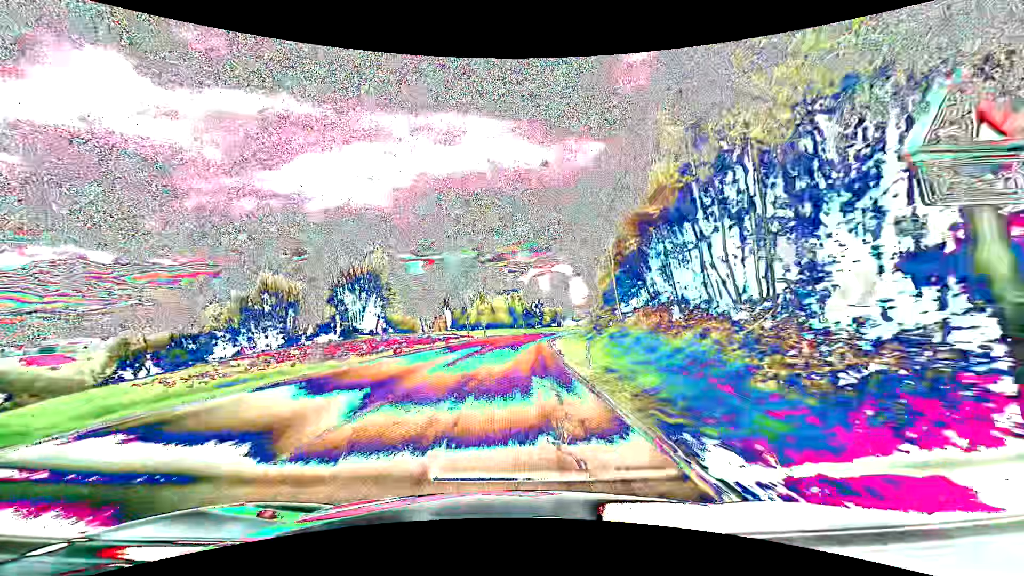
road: primary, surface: asphalt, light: Day
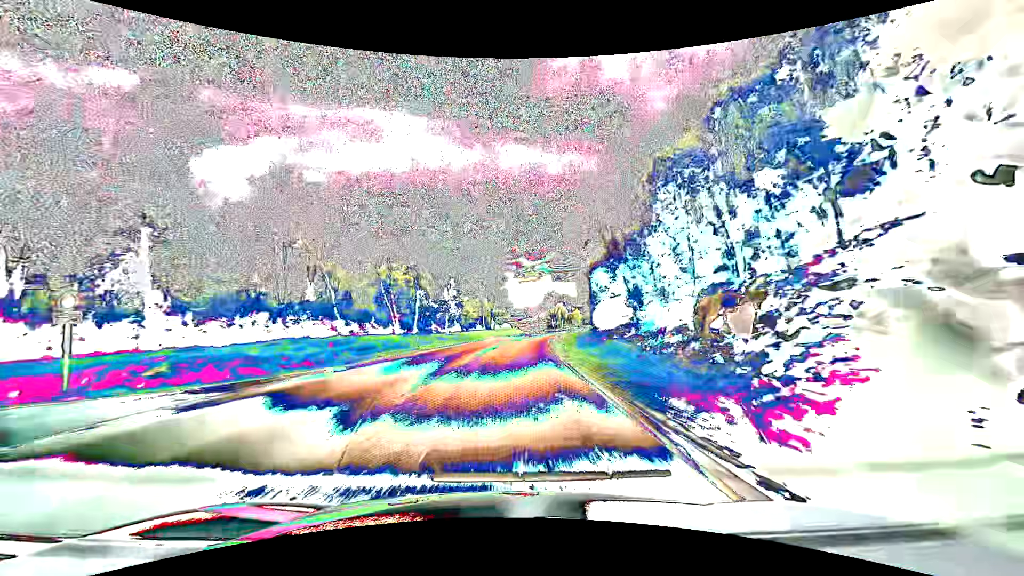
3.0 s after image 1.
(+5.6, +78.8) m; +9°
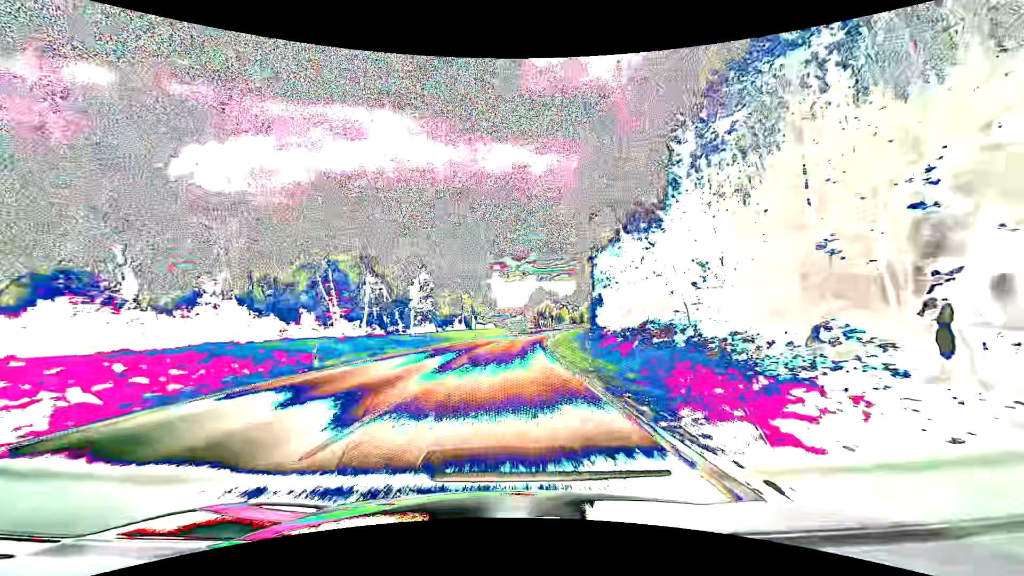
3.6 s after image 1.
(+0.2, +15.8) m; +2°
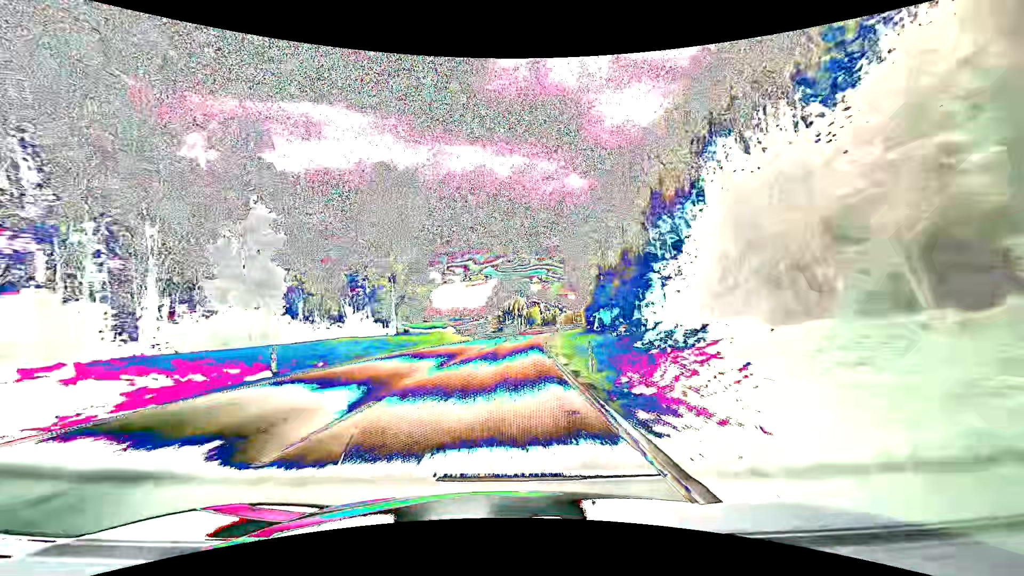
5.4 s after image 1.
(+1.9, +47.4) m; +4°
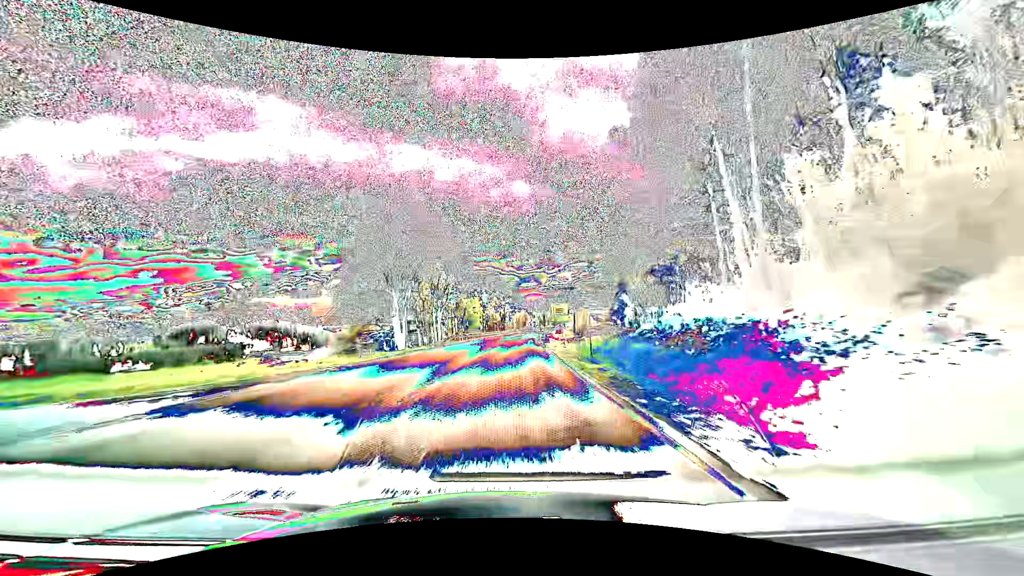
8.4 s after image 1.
(+4.6, +78.9) m; +7°
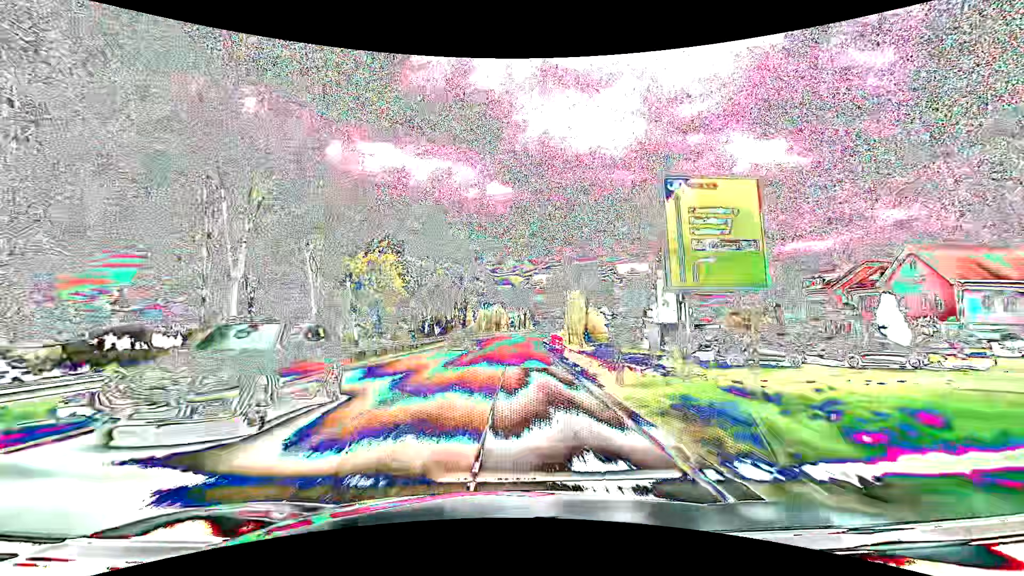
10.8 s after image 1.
(+2.0, +63.1) m; +3°
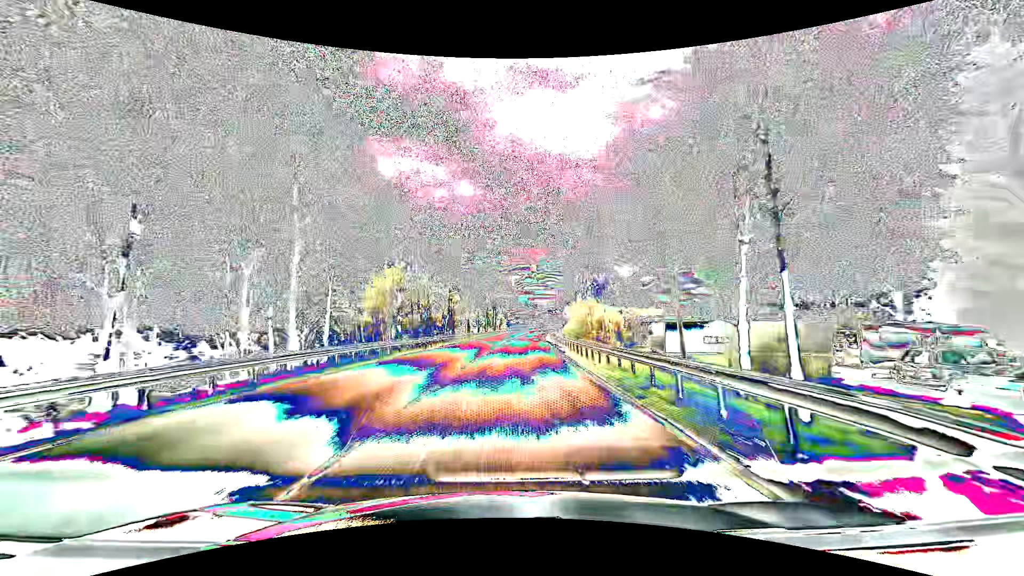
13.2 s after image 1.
(+1.7, +63.1) m; +3°
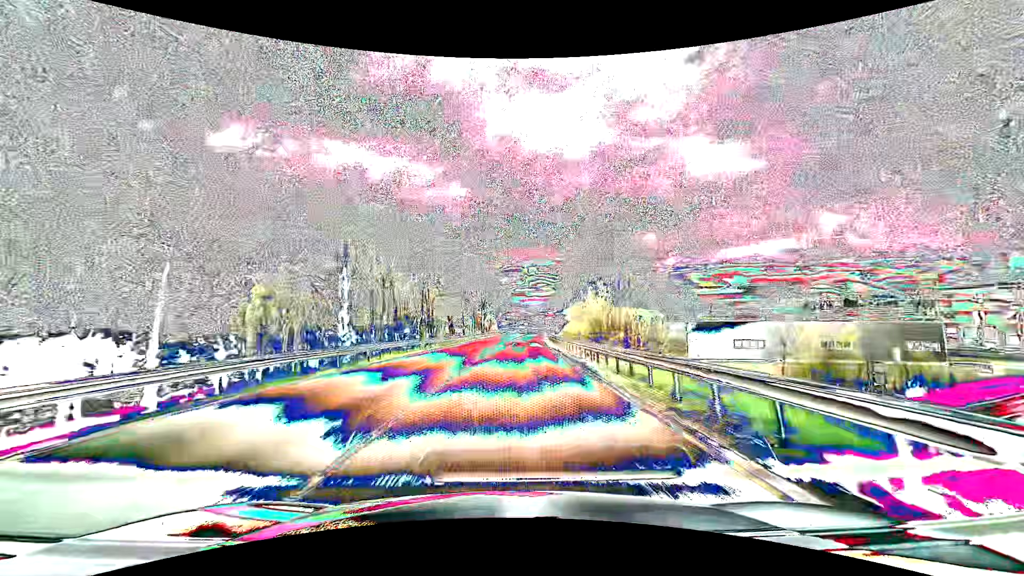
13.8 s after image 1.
(+0.2, +15.8) m; +1°
(0, +10) (0, +20) (0, +30) (+1, +40) (+1, +50) (+2, +60) (+3, +70) (+3, +80) (+4, +90) (+5, +100) m
